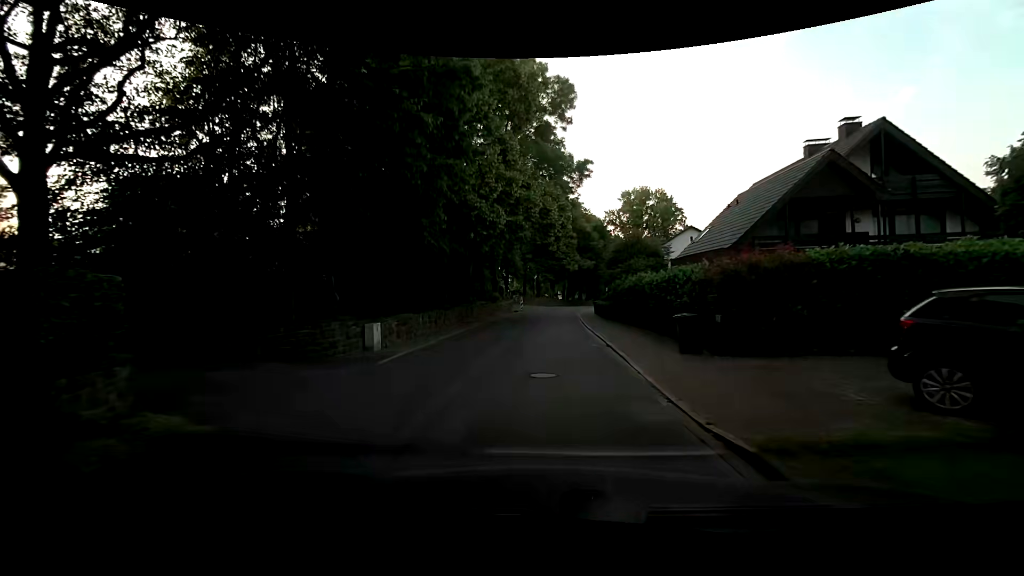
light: Day
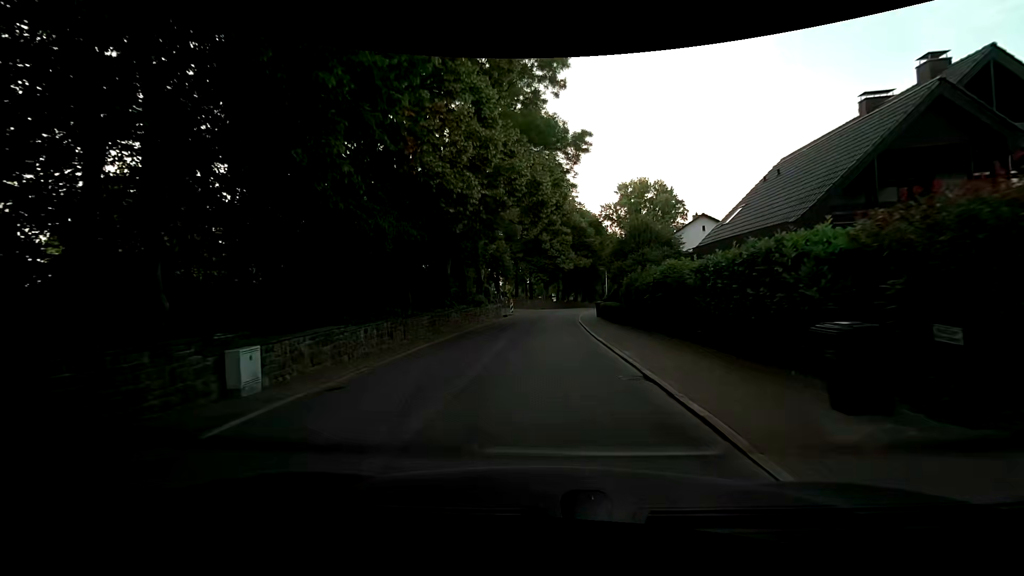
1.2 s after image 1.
(-0.1, +6.7) m; 0°
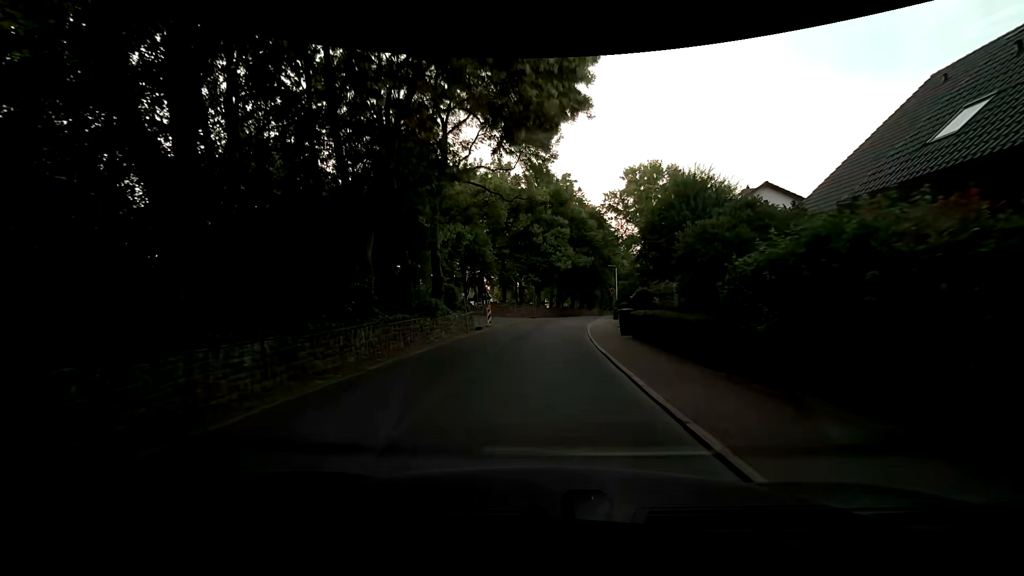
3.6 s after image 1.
(0.0, +14.2) m; 0°
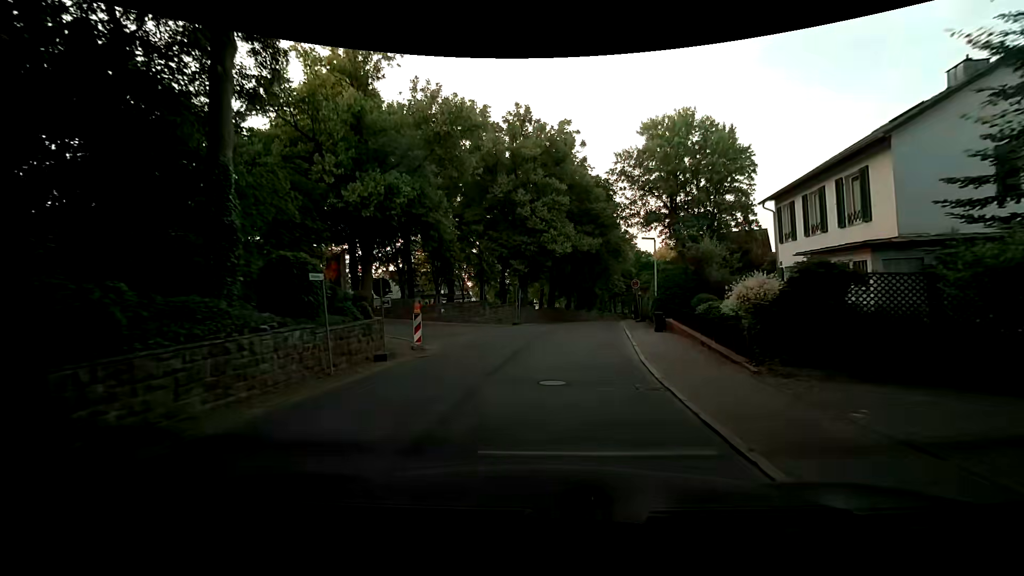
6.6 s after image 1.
(+0.1, +18.8) m; +1°
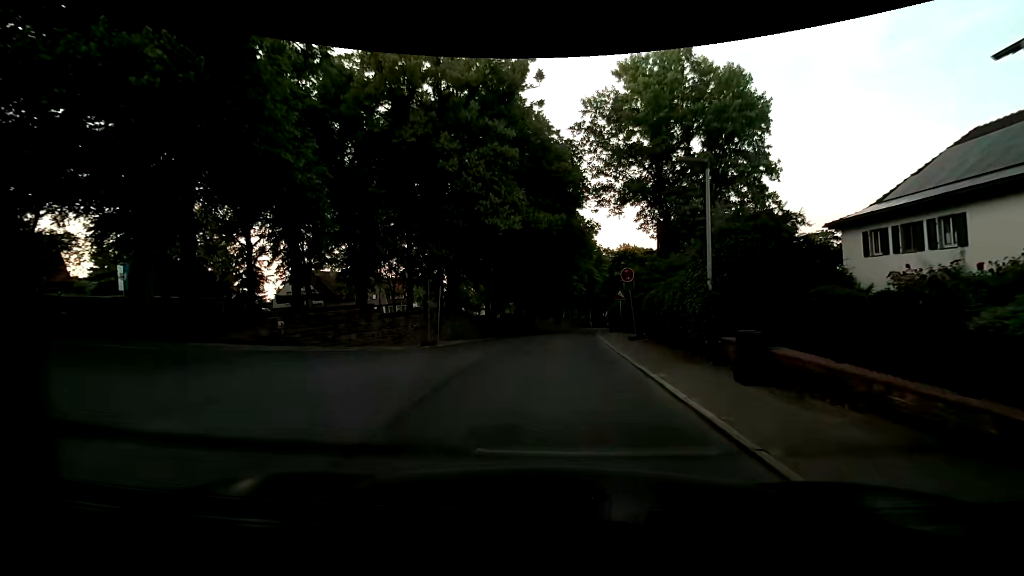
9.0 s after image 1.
(+0.9, +15.1) m; +7°
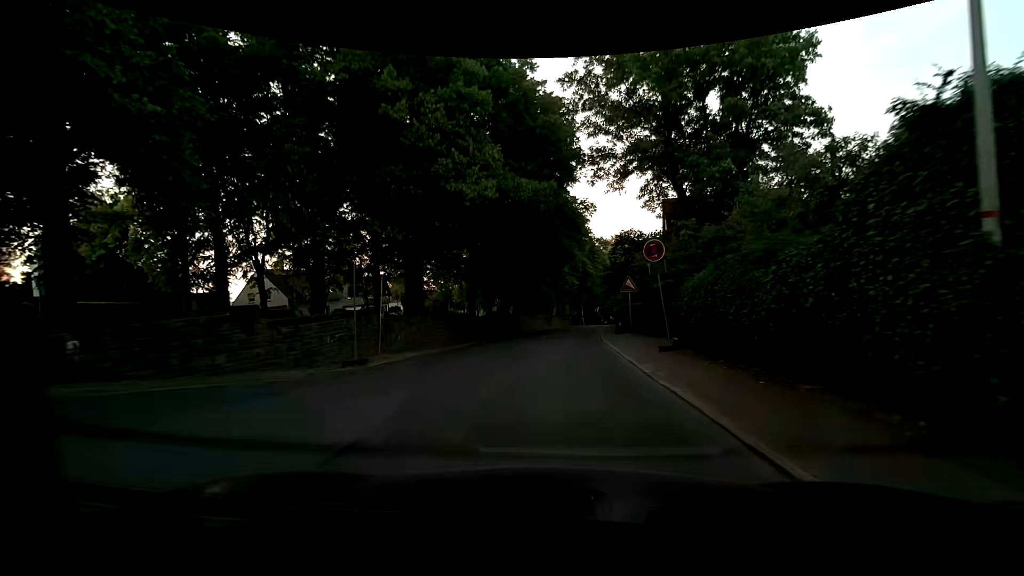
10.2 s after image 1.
(0.0, +7.4) m; 0°
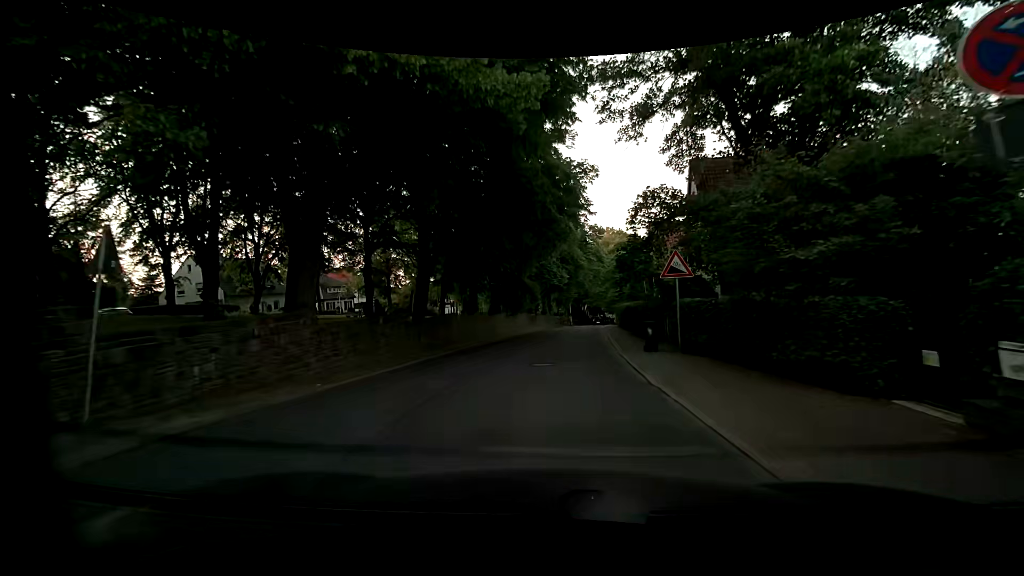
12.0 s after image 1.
(+0.1, +10.9) m; +1°
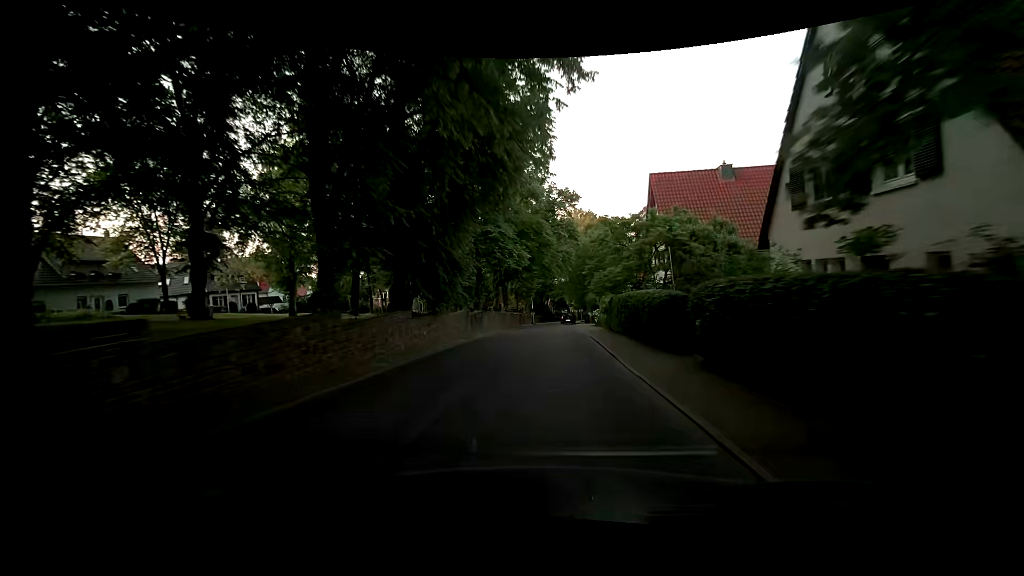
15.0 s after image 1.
(+1.1, +18.3) m; +6°
